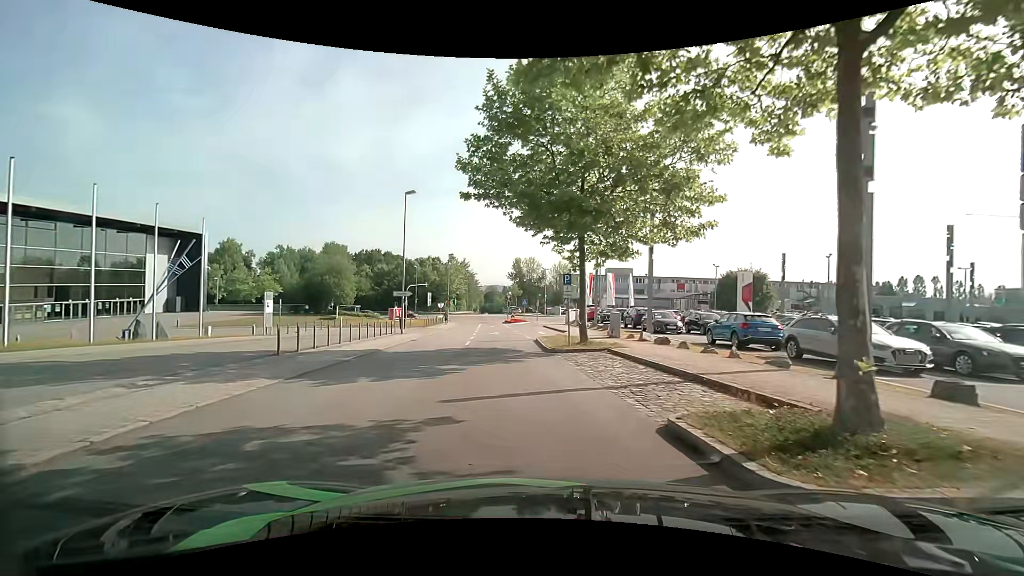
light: Day
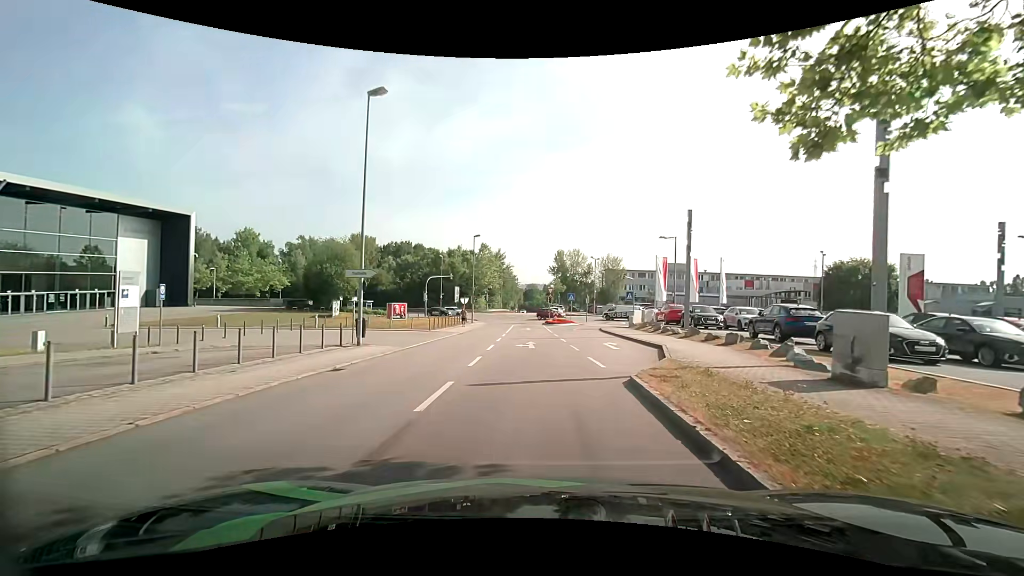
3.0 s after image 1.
(-1.0, +16.4) m; -5°
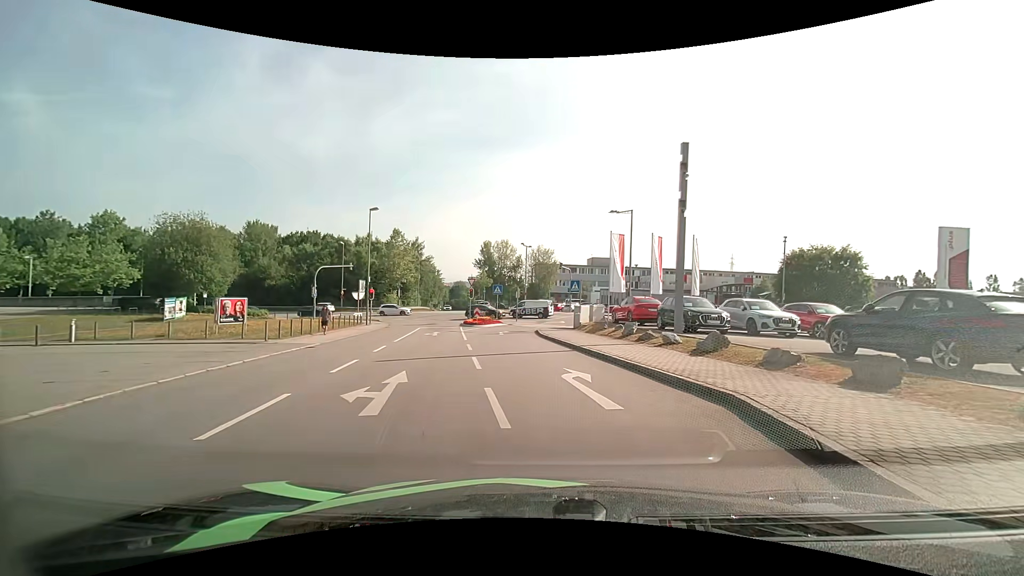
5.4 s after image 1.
(+0.8, +13.0) m; +9°
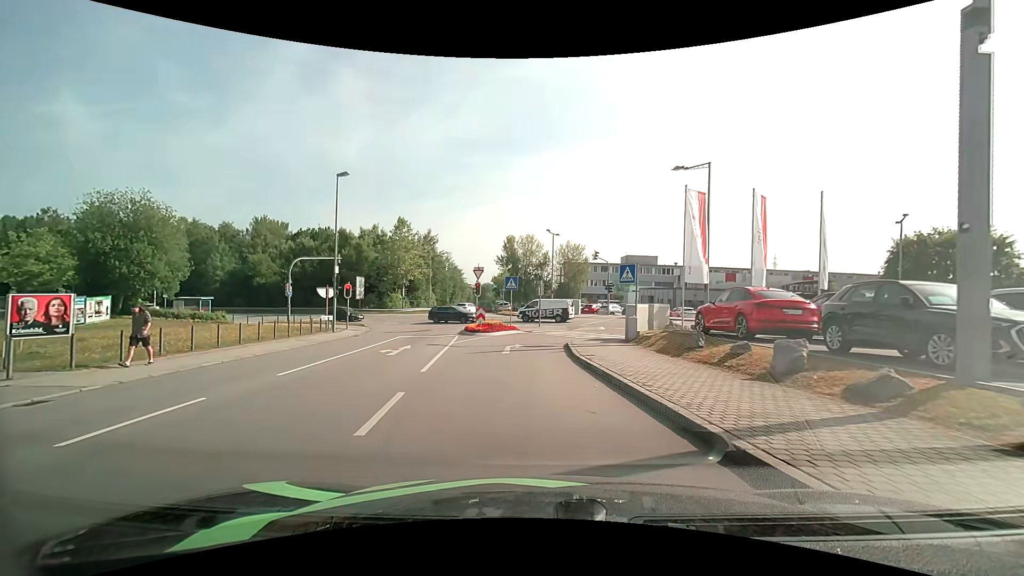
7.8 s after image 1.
(0.0, +12.3) m; -4°
(0, +10) (-1, +20) (+2, +29) (+11, +34) (+20, +33) (+30, +29) (+39, +25) (+48, +22) (+58, +19) (+68, +17) m
